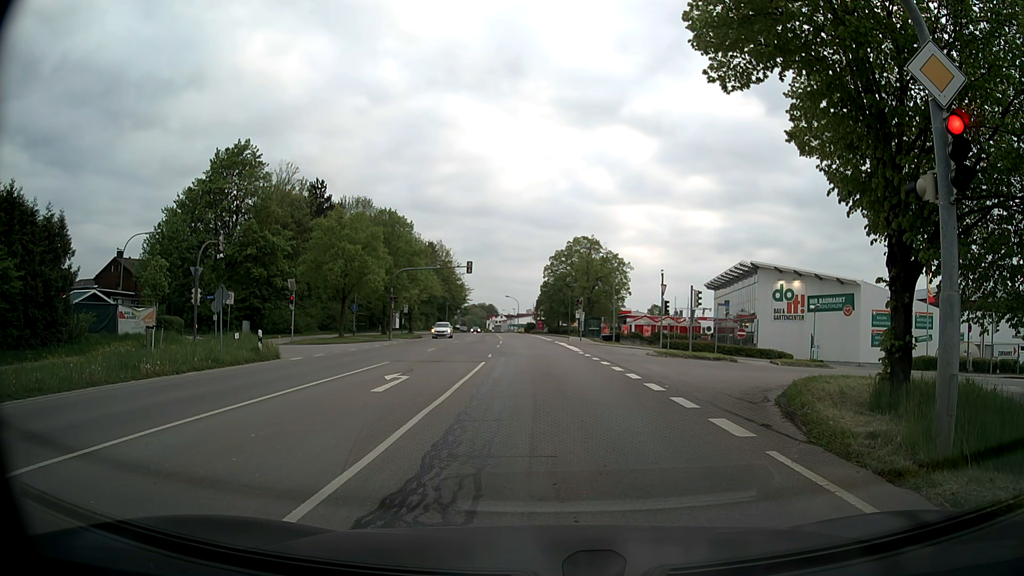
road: secondary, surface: asphalt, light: Day
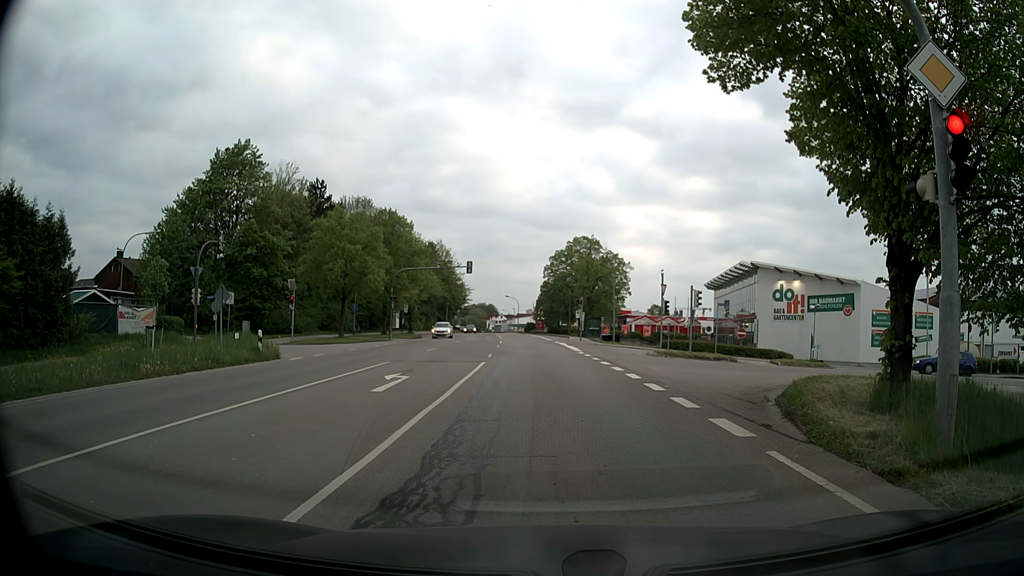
(0.0, 0.0) m; 0°
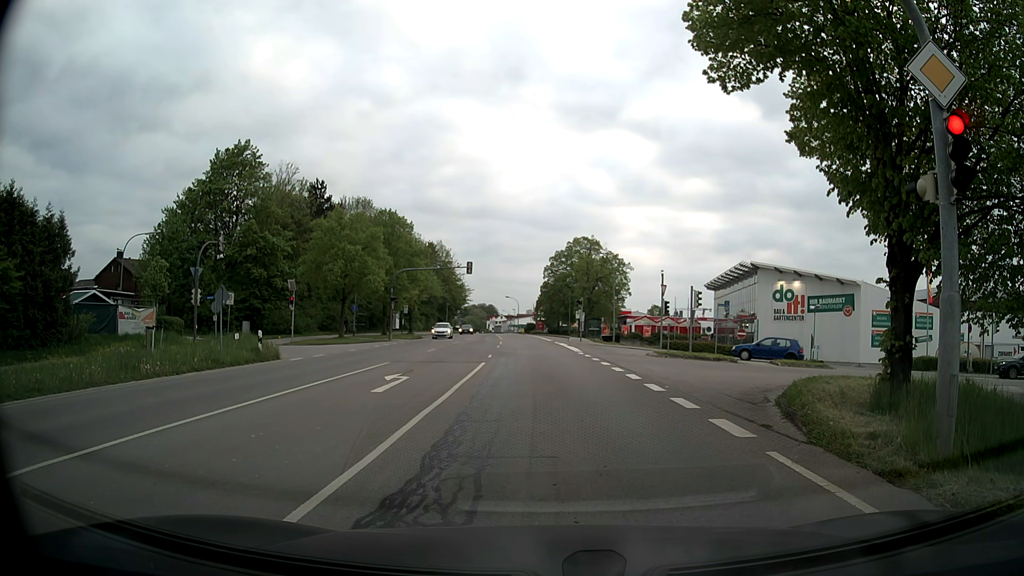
(0.0, 0.0) m; 0°
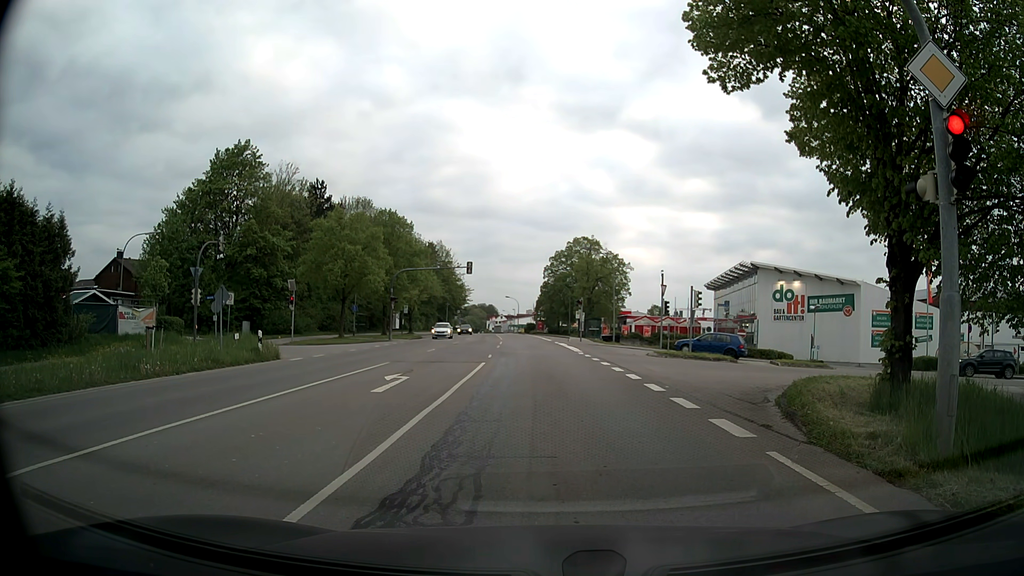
(0.0, 0.0) m; 0°
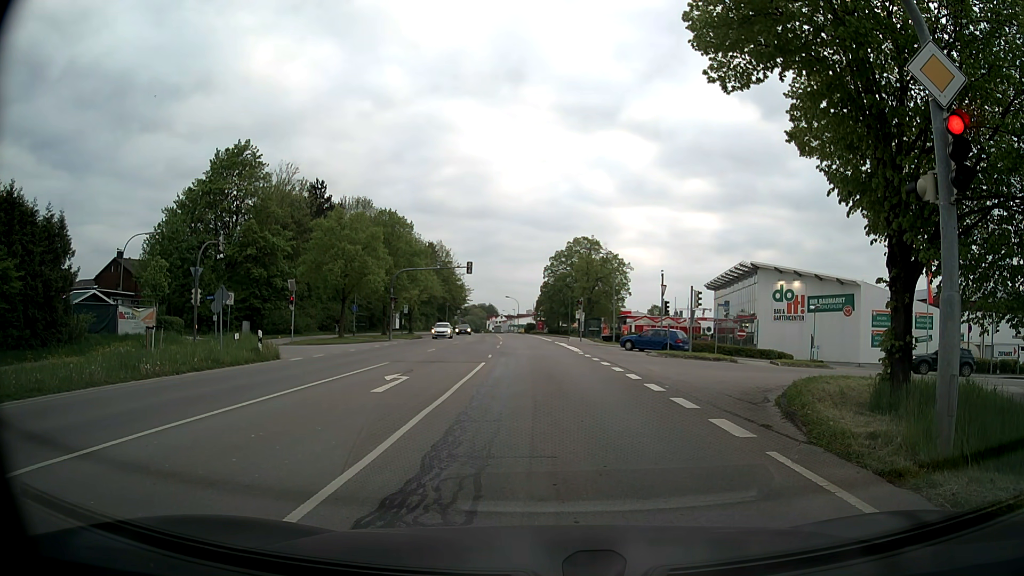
(0.0, 0.0) m; 0°
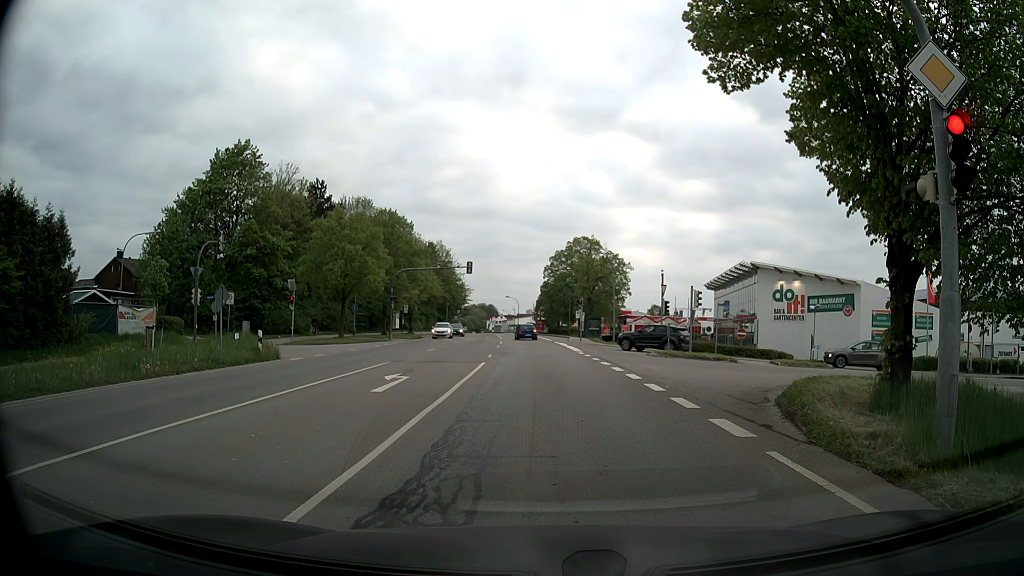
(0.0, 0.0) m; 0°
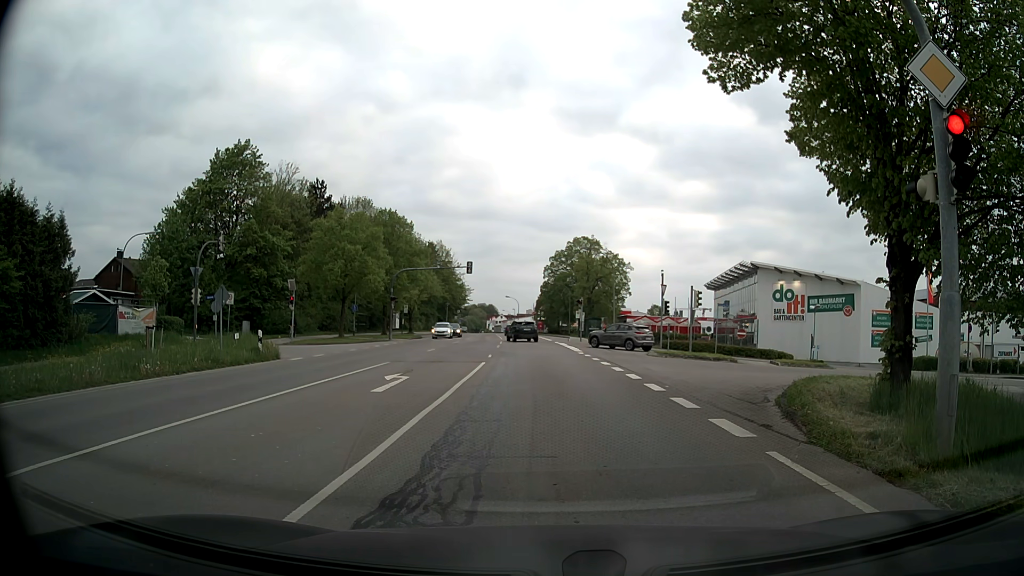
(0.0, 0.0) m; 0°
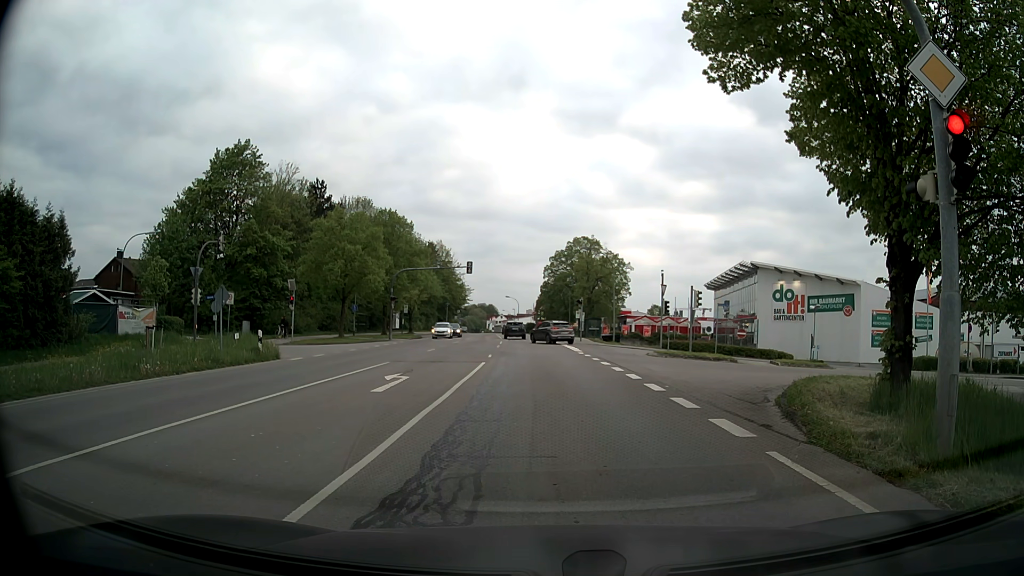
(0.0, 0.0) m; 0°
(0, +10) (0, +20) (0, +30) (0, +40) (-1, +50) (-1, +60) (-2, +70) (-3, +80) (-4, +90) (-5, +100) m
